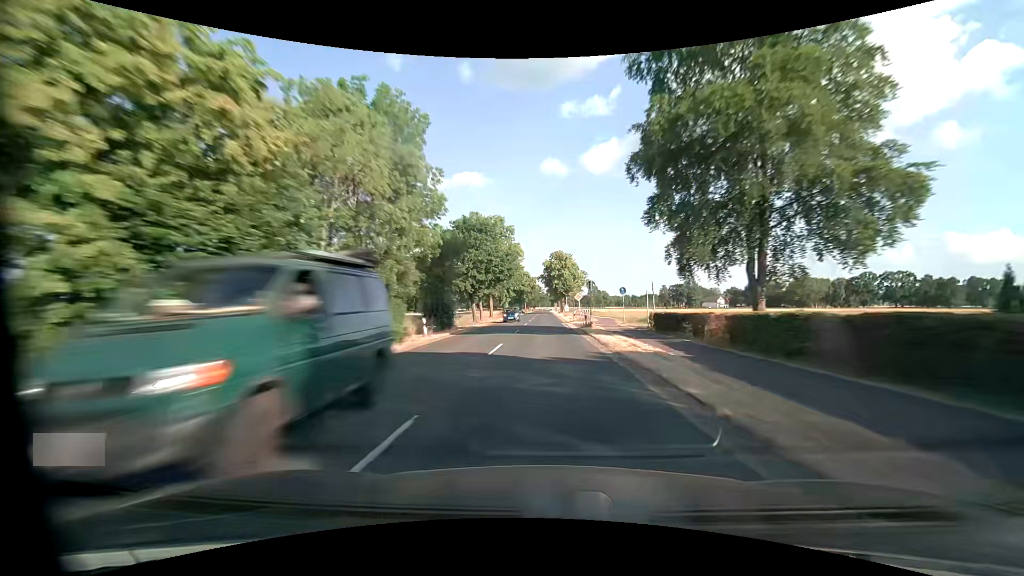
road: secondary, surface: asphalt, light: Day
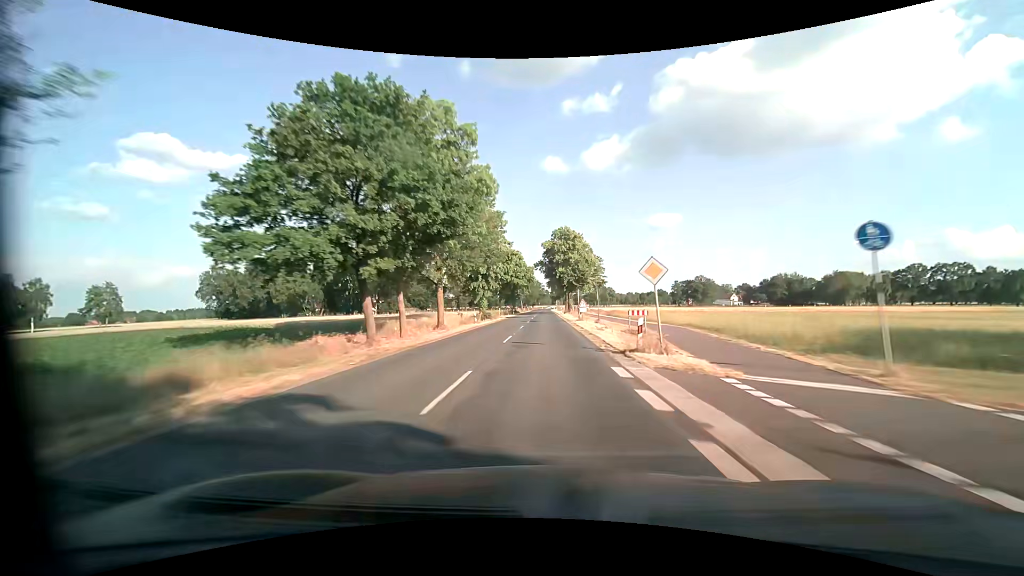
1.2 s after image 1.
(-0.1, +31.7) m; 0°
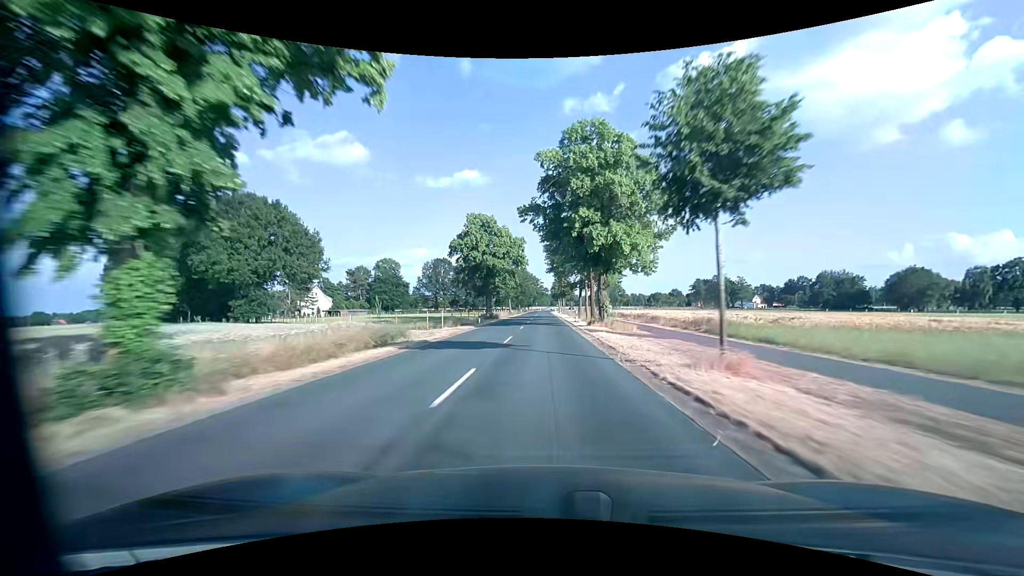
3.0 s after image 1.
(0.0, +47.5) m; 0°
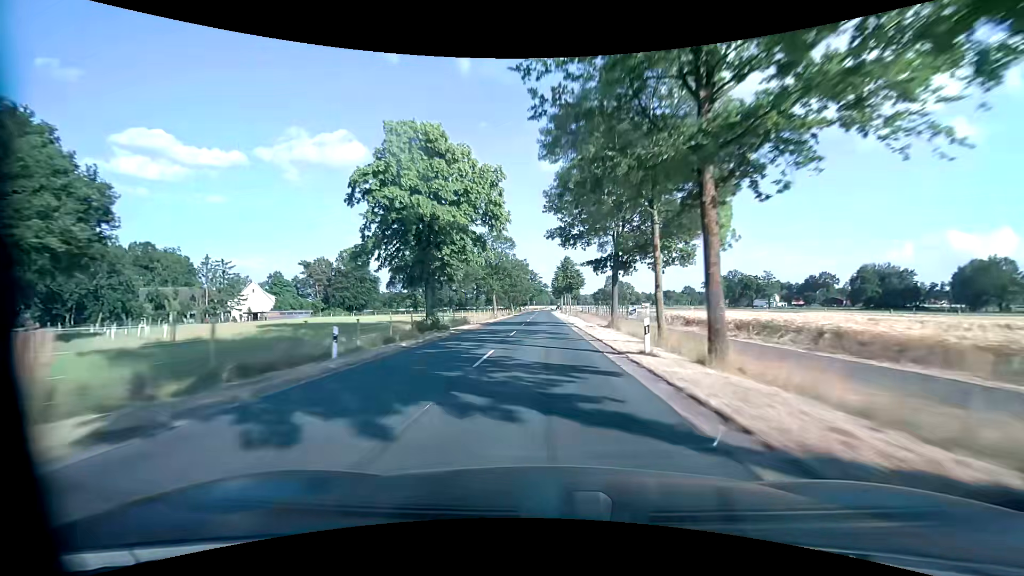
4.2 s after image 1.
(0.0, +31.7) m; 0°
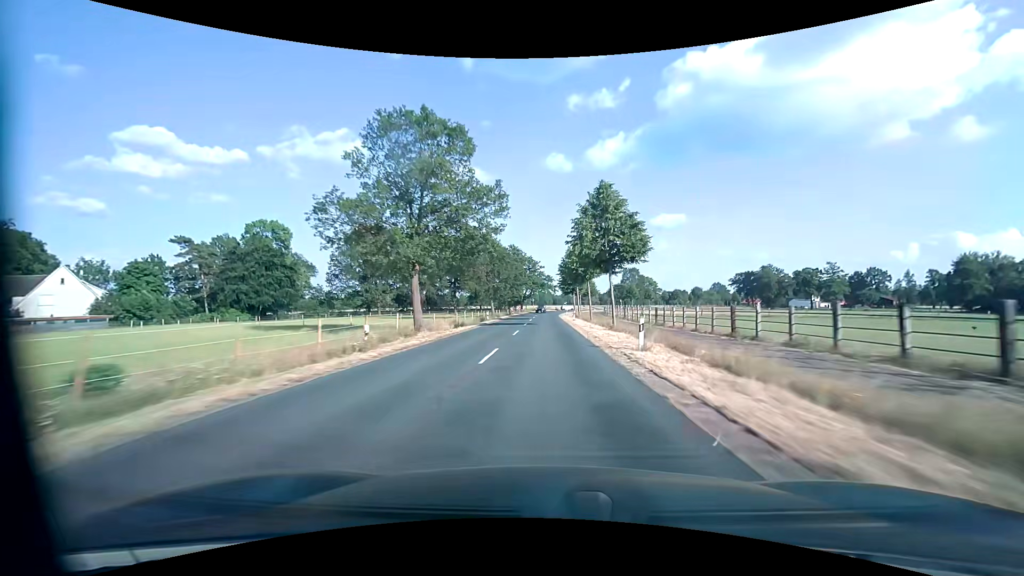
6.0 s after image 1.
(-0.1, +47.5) m; 0°
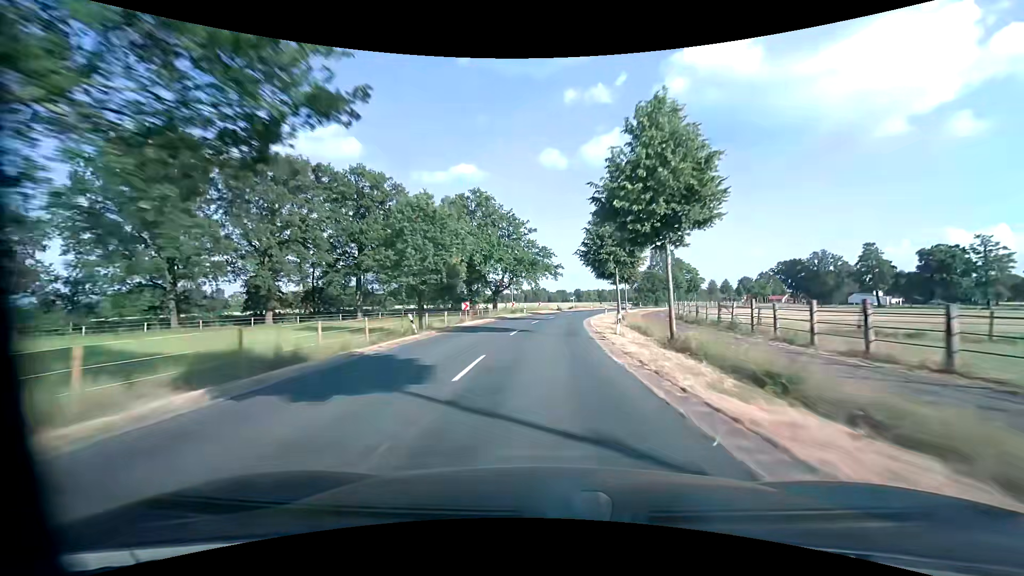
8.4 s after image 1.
(+0.1, +62.9) m; 0°
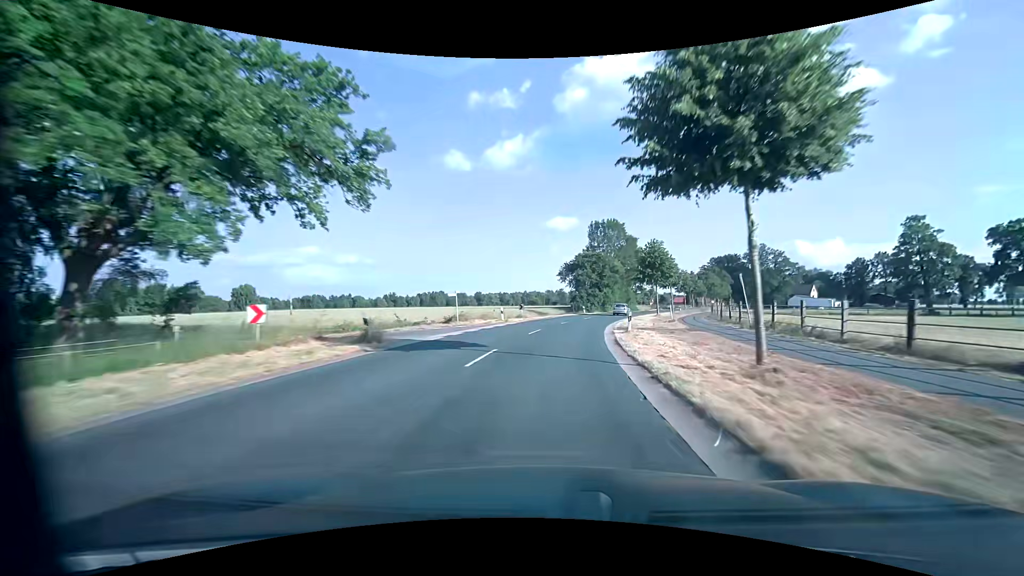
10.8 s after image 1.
(+4.3, +57.0) m; +11°
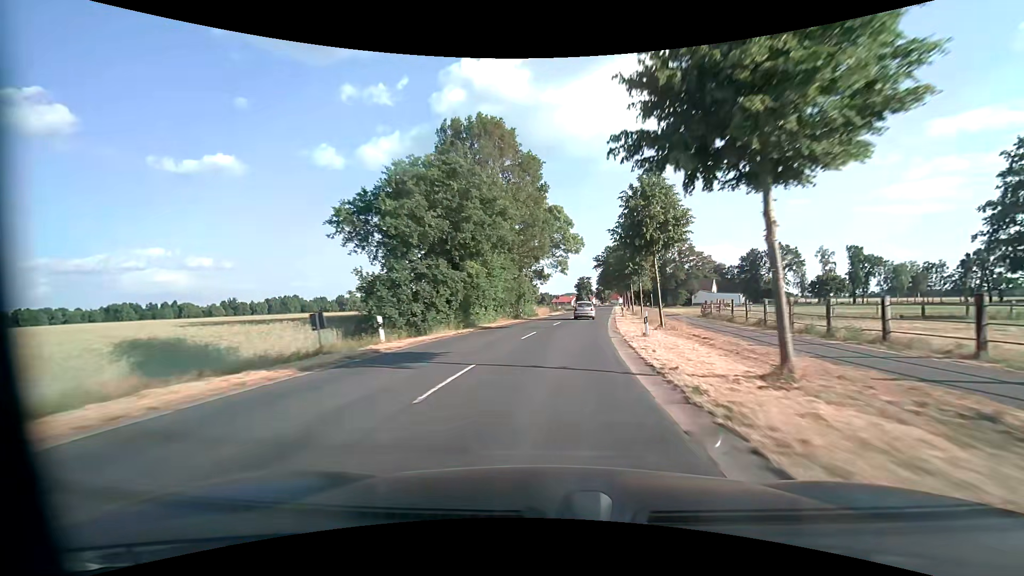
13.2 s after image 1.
(+6.6, +50.1) m; +14°
(0, +10) (+1, +20) (+2, +30) (+3, +40) (+4, +50) (+6, +60) (+7, +70) (+8, +79) (+10, +89) (+11, +99) m
